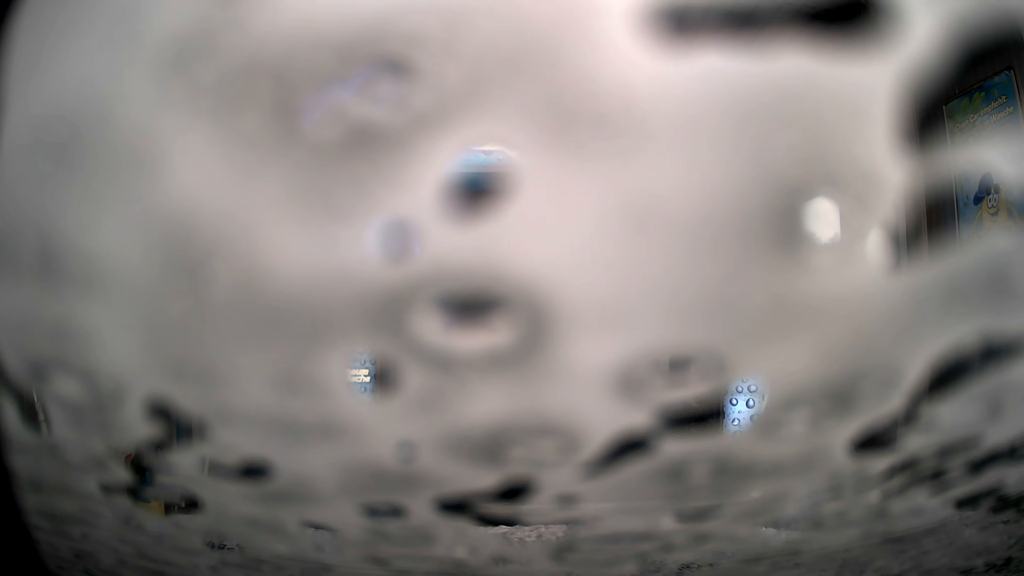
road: service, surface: asphalt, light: Day
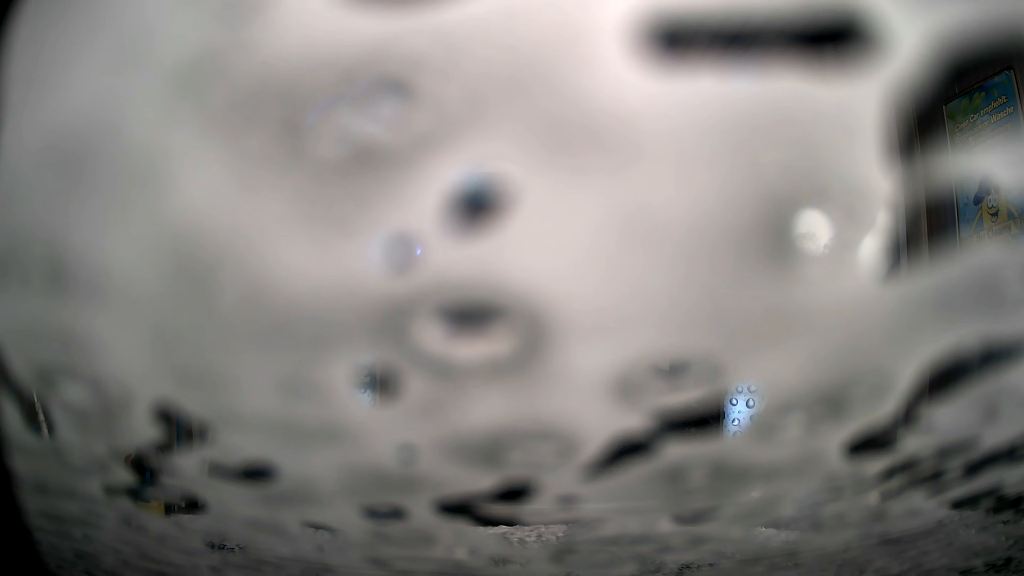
(0.0, 0.0) m; 0°
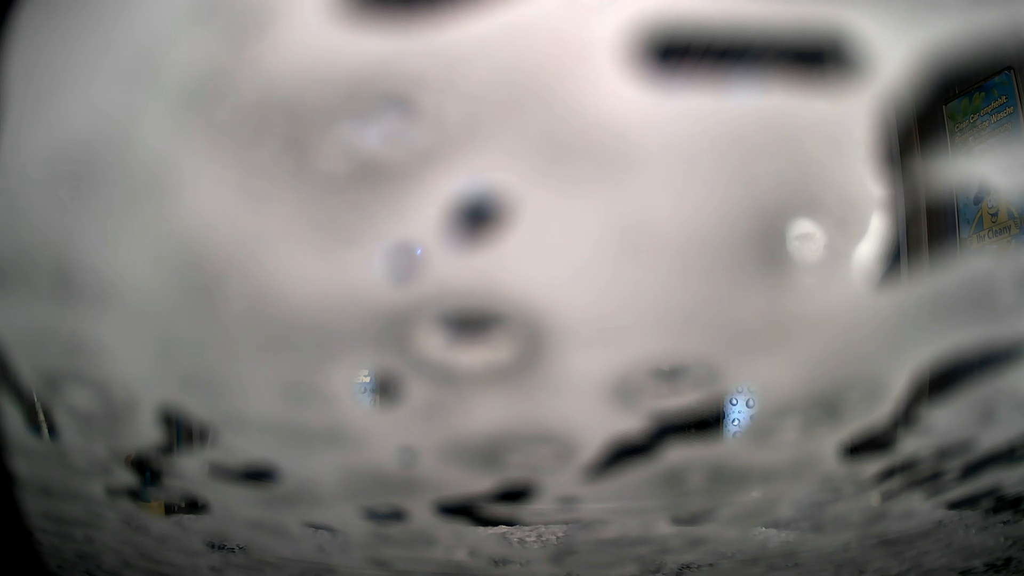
(0.0, 0.0) m; 0°
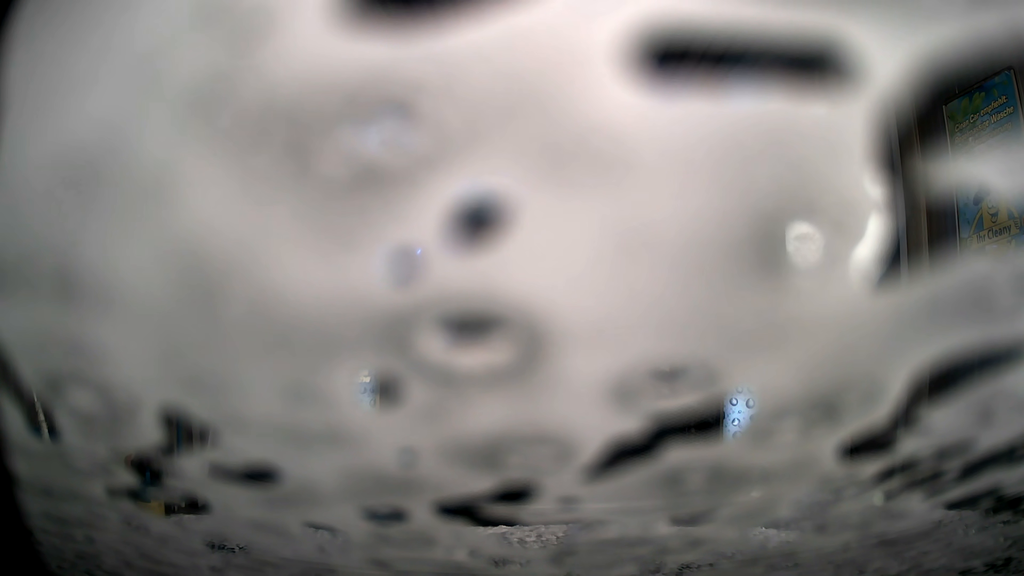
(0.0, 0.0) m; 0°
